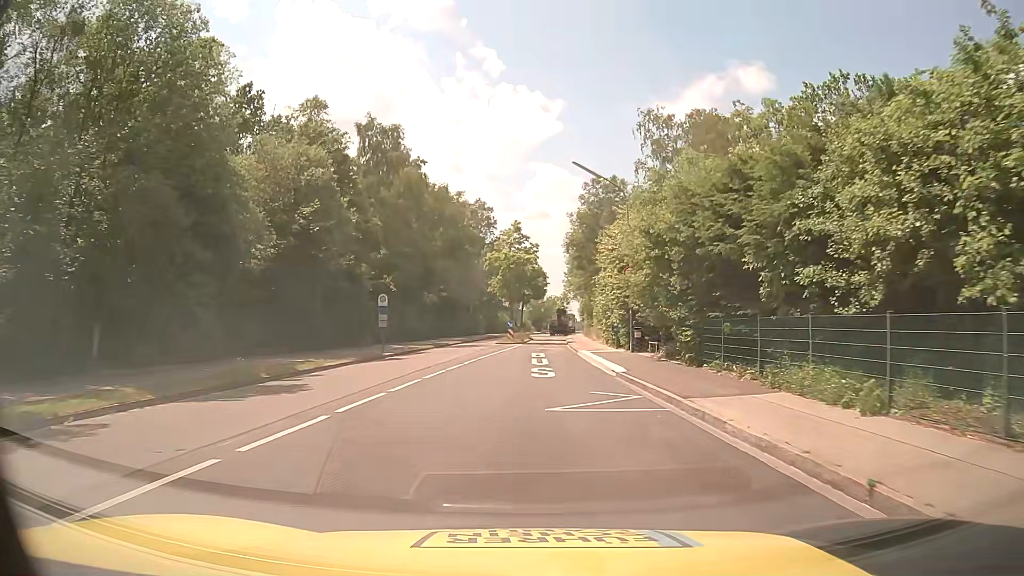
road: tertiary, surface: asphalt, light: Day
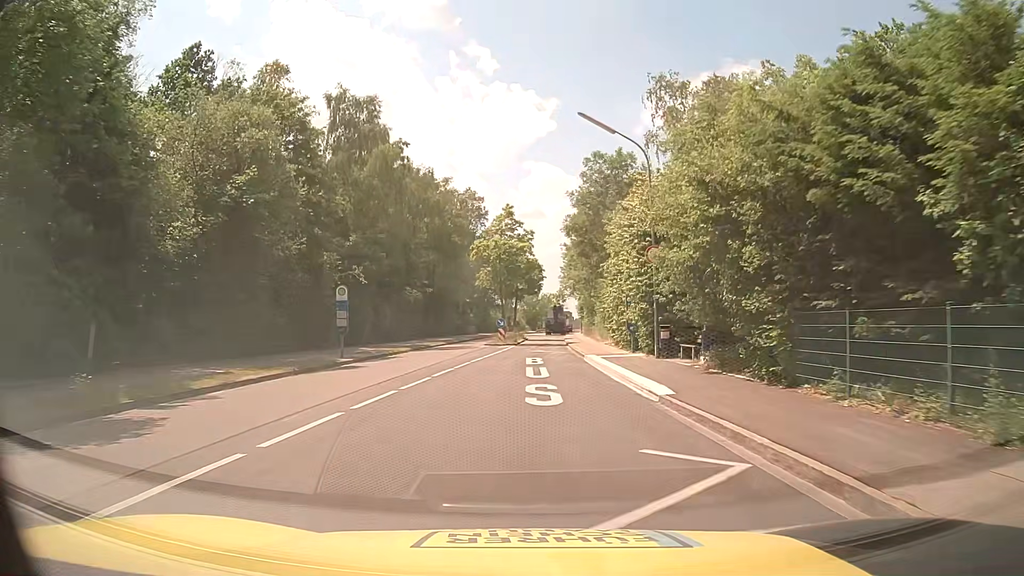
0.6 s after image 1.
(0.0, +6.9) m; 0°
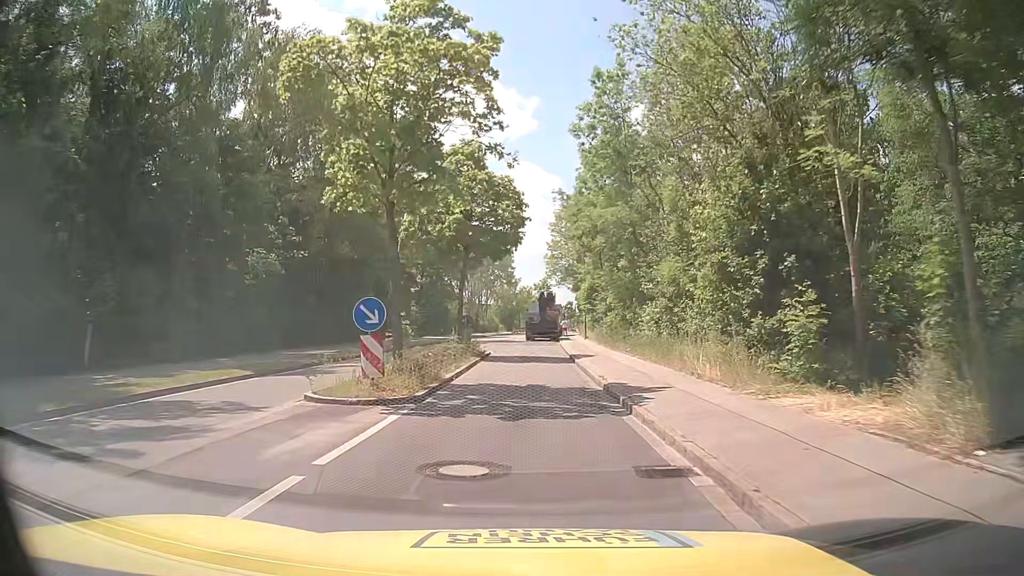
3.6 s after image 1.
(+0.5, +32.2) m; +2°
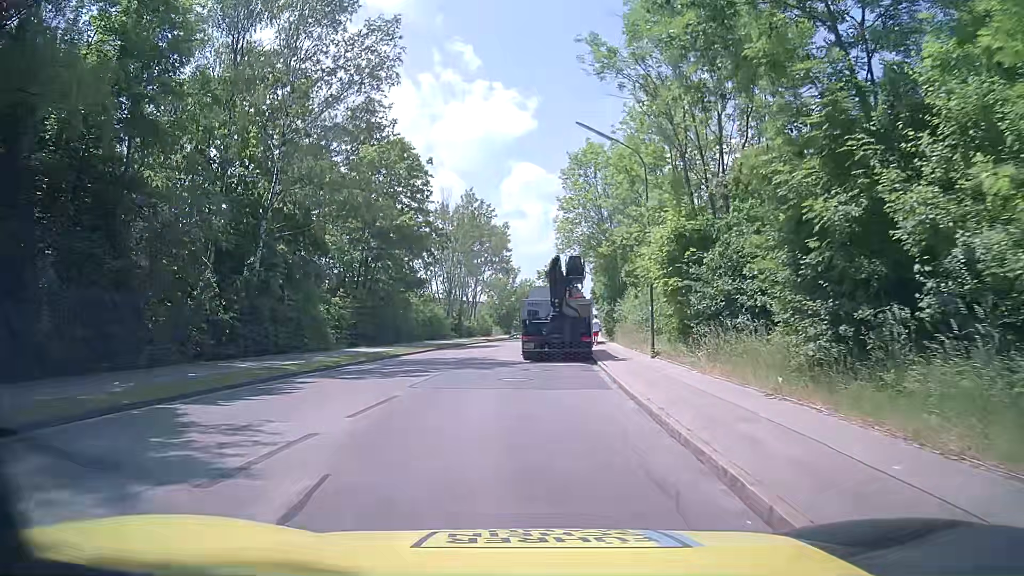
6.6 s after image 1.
(+0.2, +27.0) m; +1°
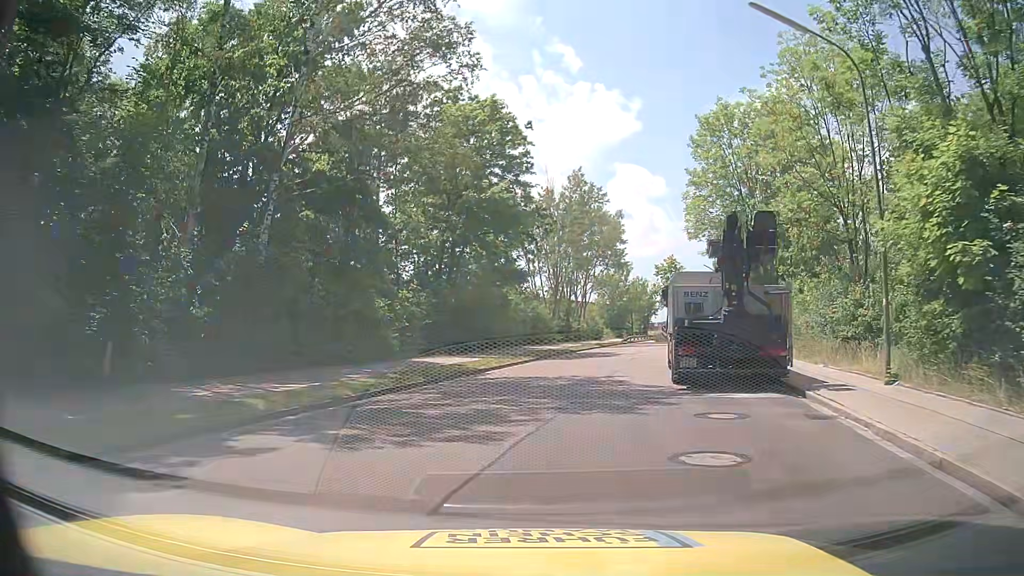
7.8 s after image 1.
(-0.9, +9.5) m; -11°
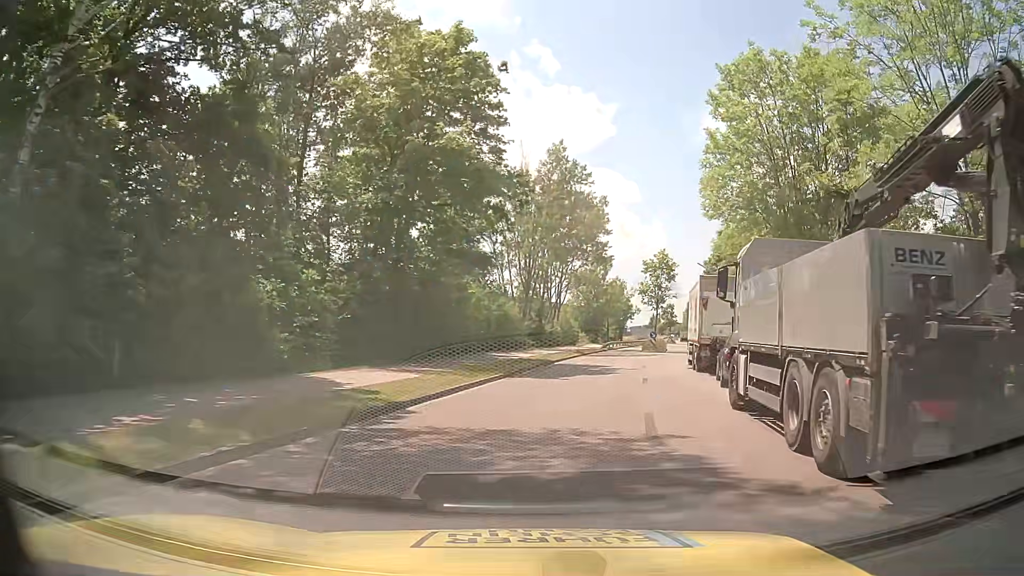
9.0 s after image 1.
(+0.2, +9.7) m; +3°
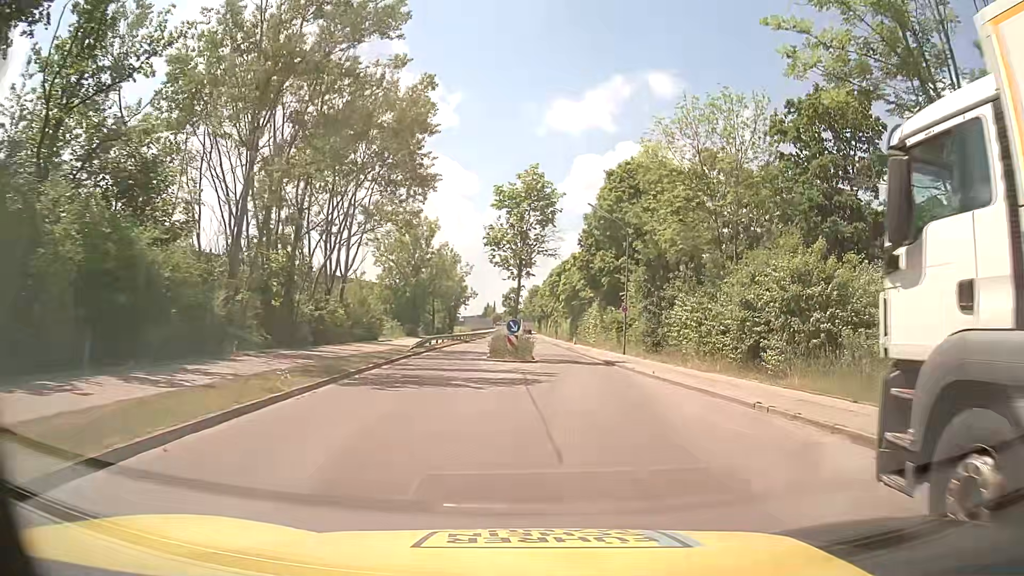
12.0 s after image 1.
(+3.7, +27.9) m; +14°
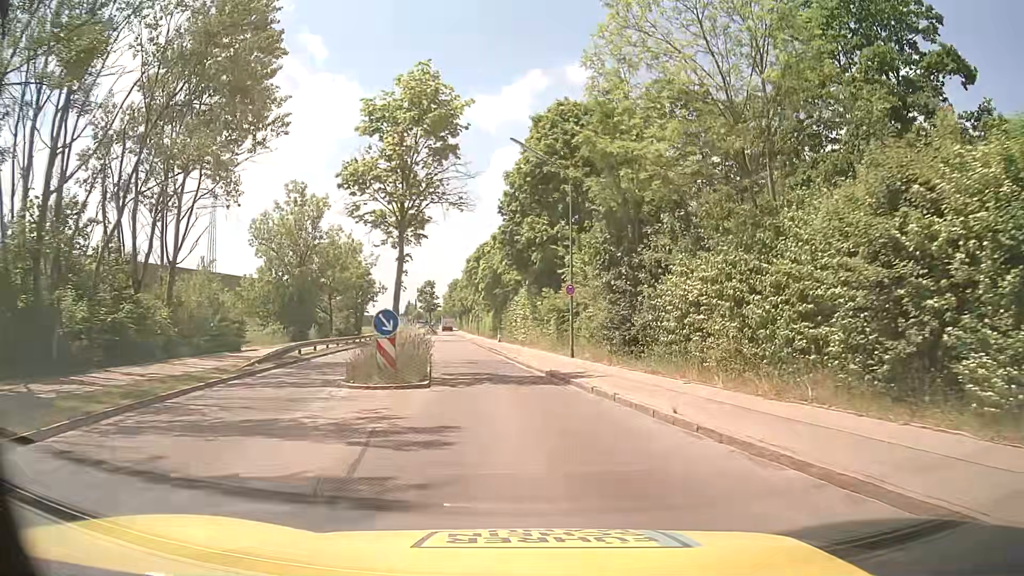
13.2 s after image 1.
(+0.7, +12.1) m; +7°
